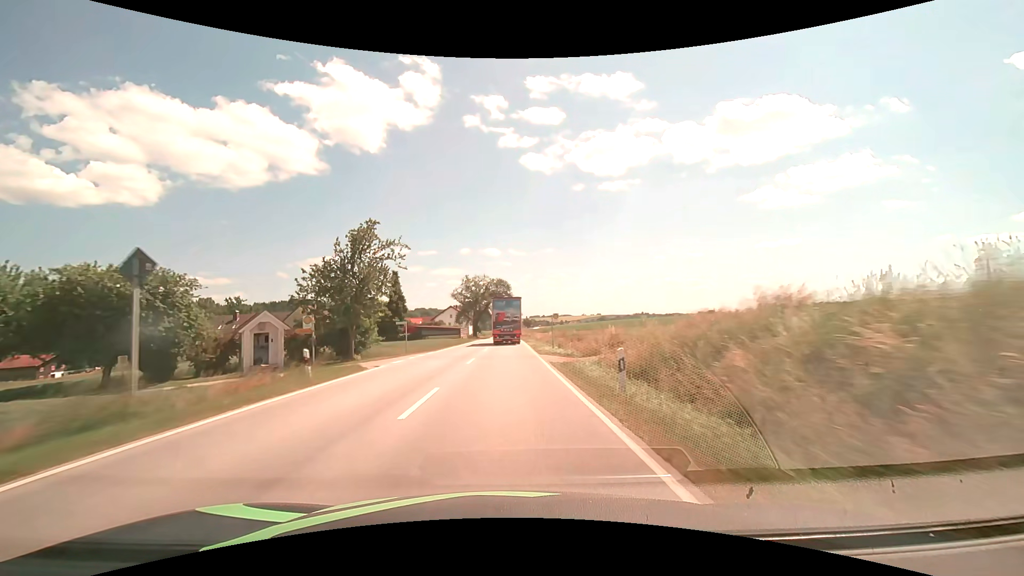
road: secondary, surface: asphalt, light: Day
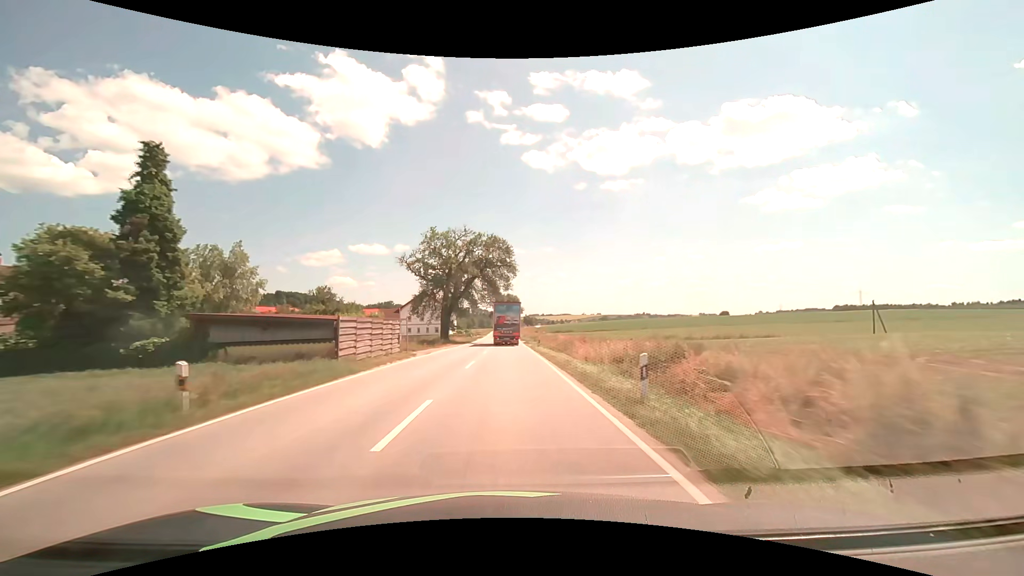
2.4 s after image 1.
(+0.1, +50.2) m; 0°
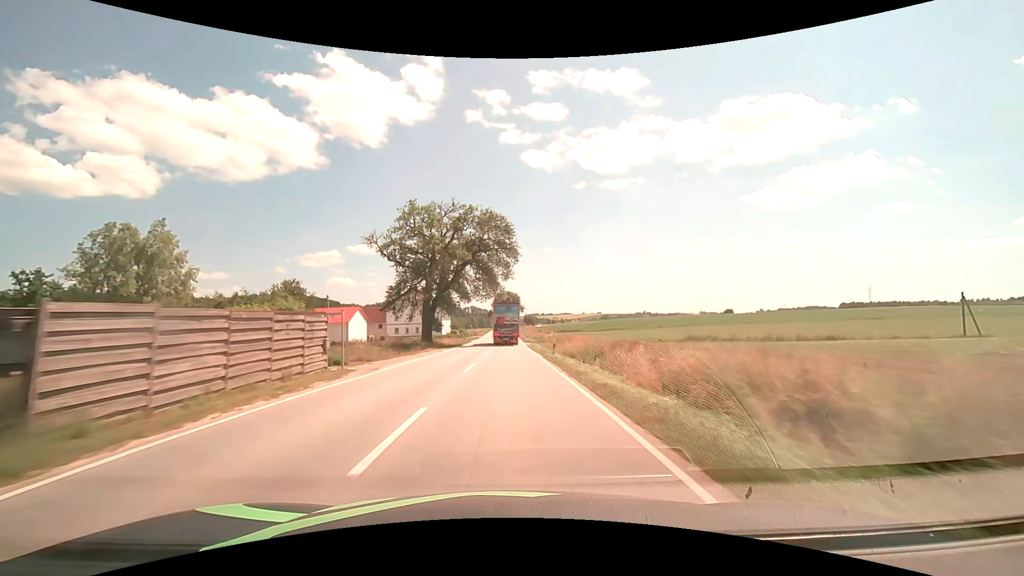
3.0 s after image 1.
(0.0, +12.8) m; 0°
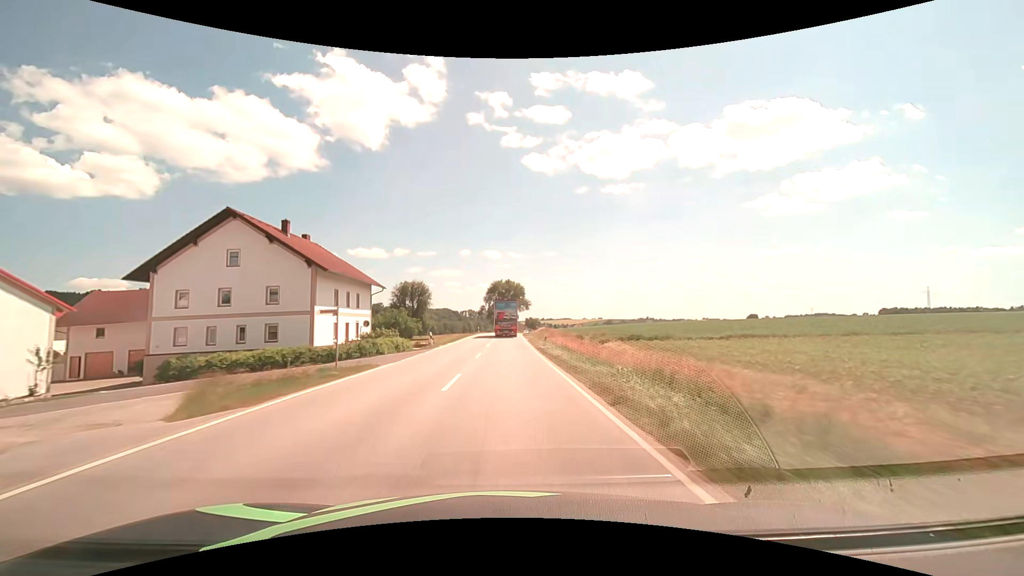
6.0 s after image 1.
(+0.1, +65.7) m; 0°
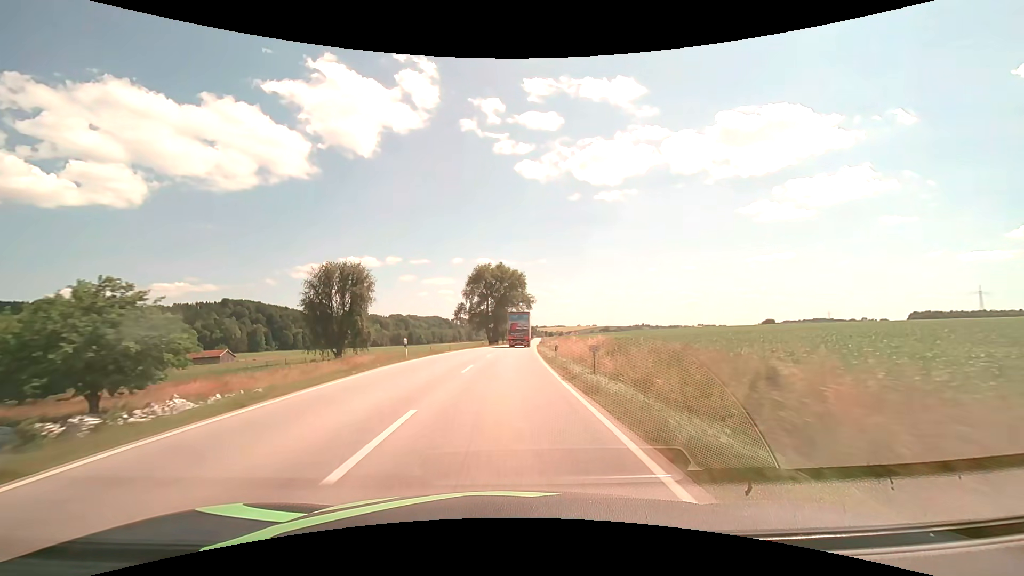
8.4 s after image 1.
(+0.1, +54.6) m; +1°
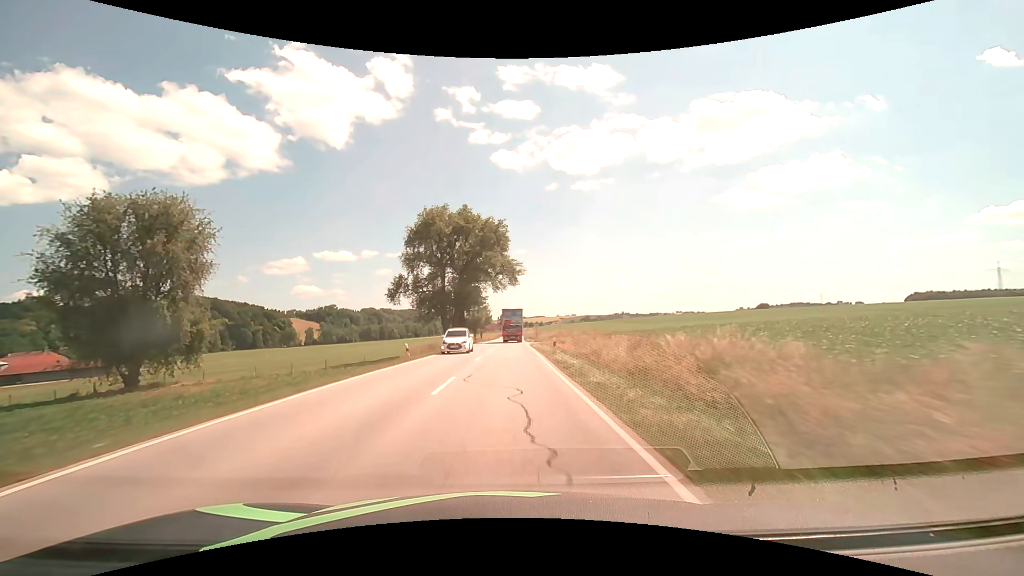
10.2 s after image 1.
(+0.9, +41.6) m; +2°
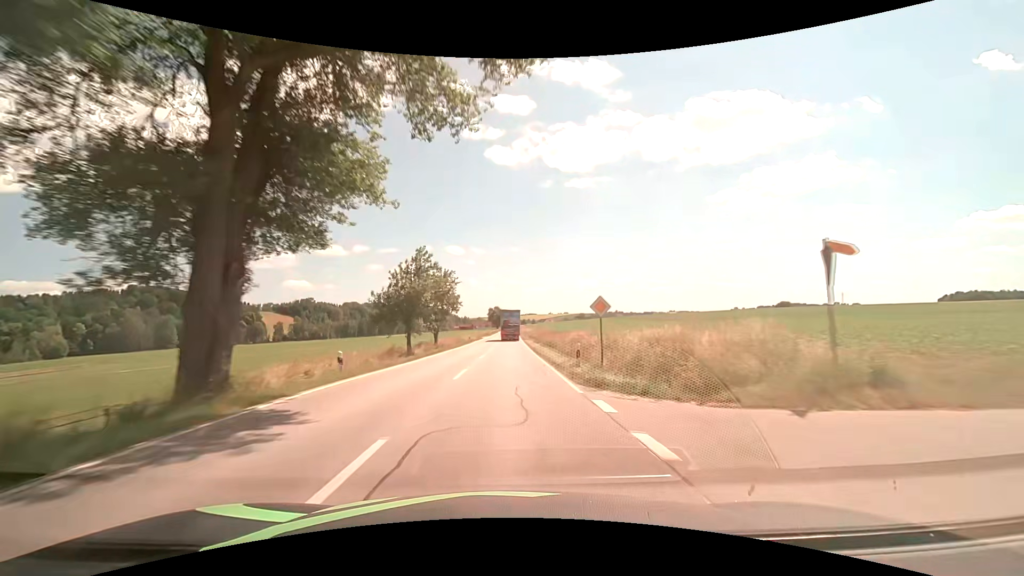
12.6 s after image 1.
(+0.5, +56.4) m; +1°
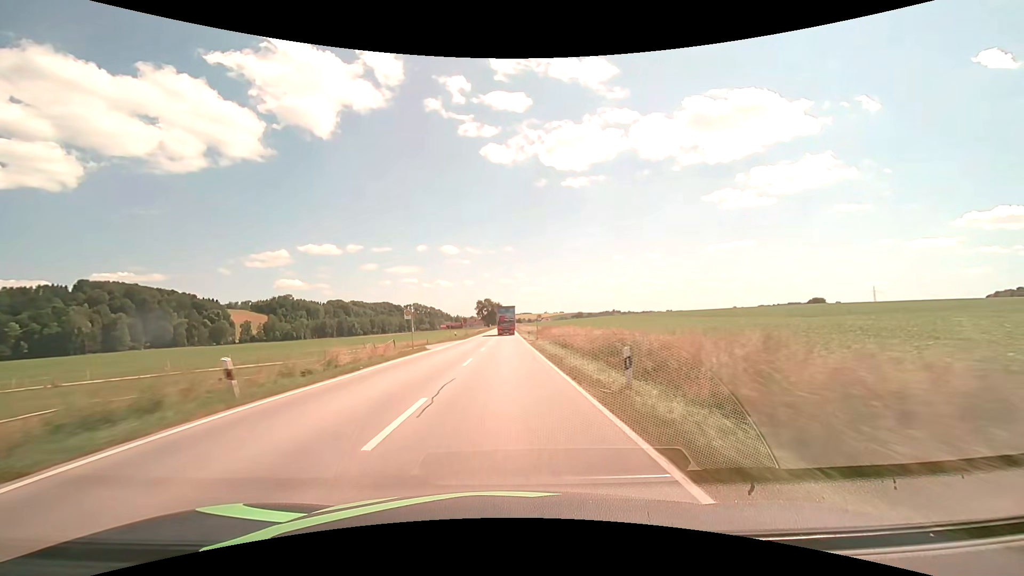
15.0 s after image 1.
(+0.3, +56.8) m; +1°
(0, +10) (0, +20) (0, +30) (0, +40) (0, +50) (0, +60) (0, +70) (0, +80) (0, +90) (0, +100) m
